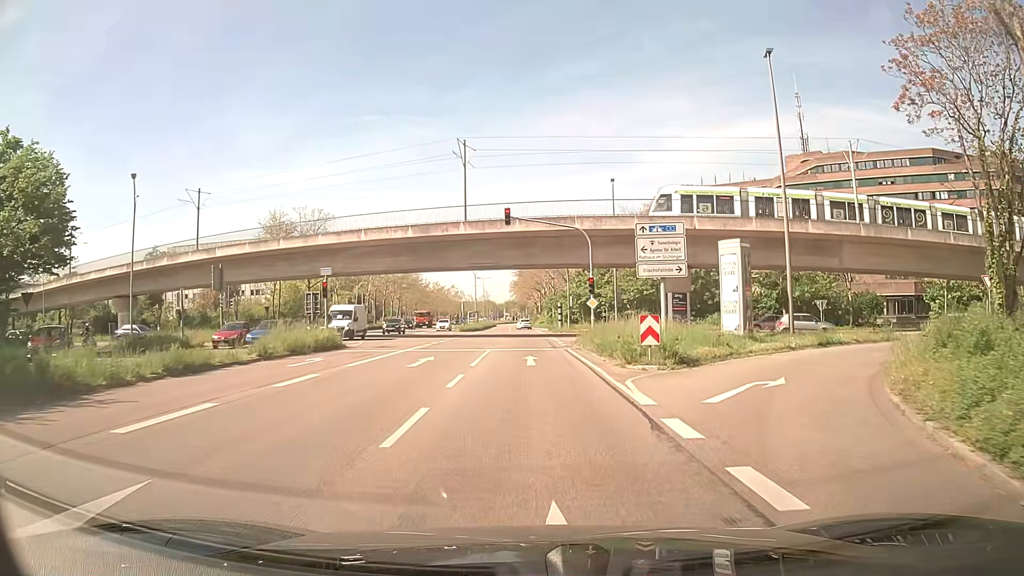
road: secondary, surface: asphalt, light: Day
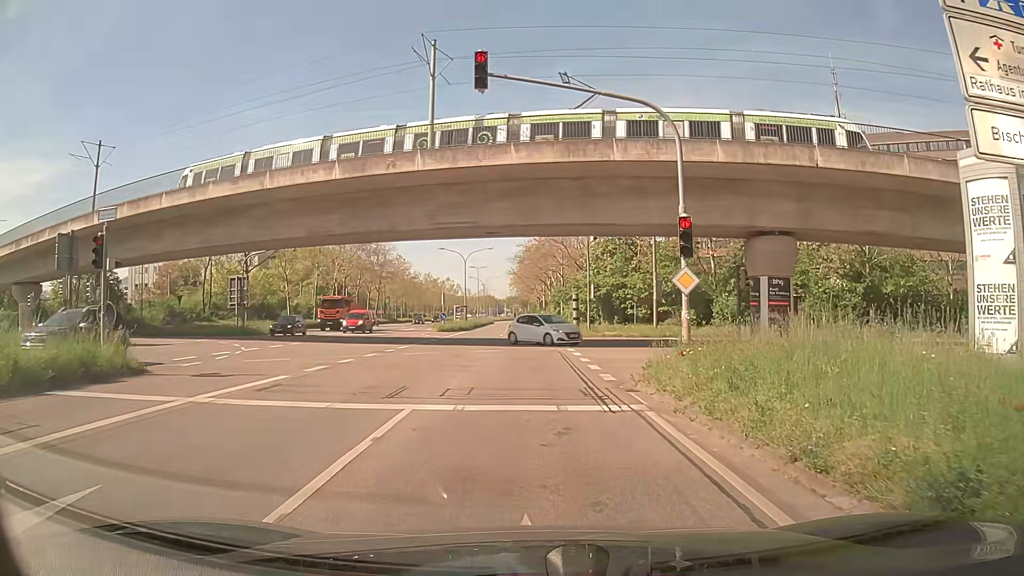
(-0.1, +18.9) m; 0°
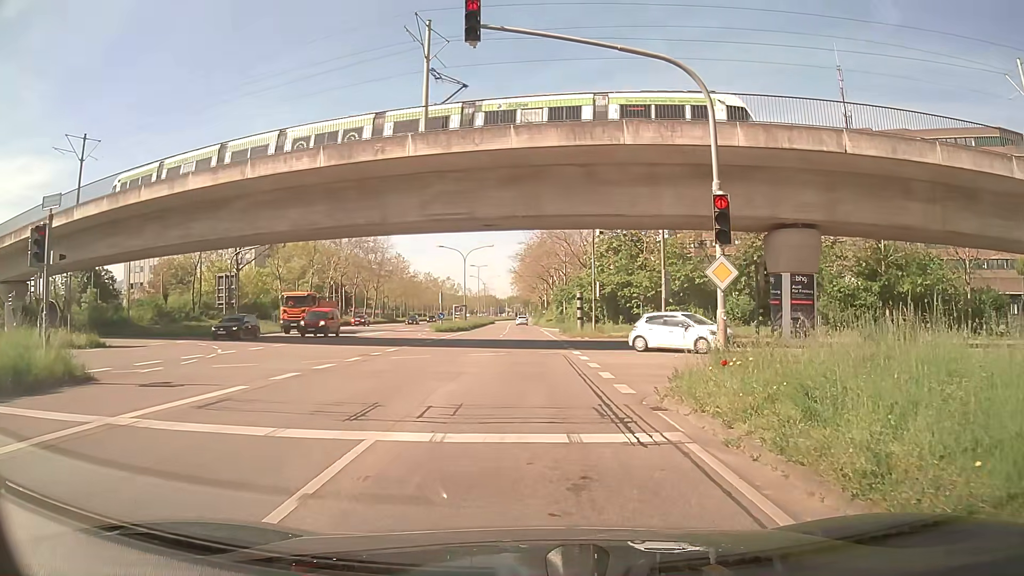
(0.0, +2.3) m; 0°
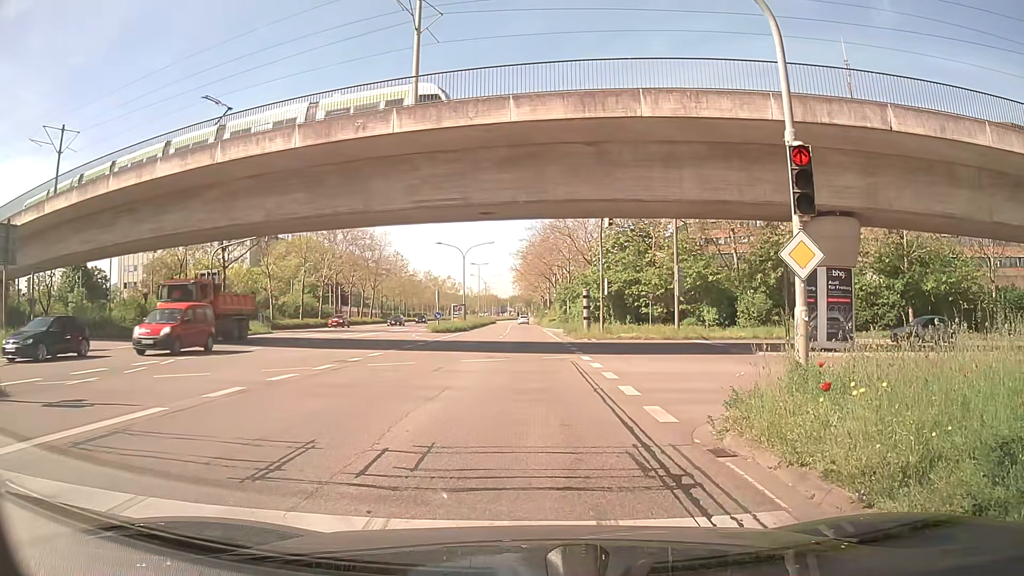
(0.0, +3.1) m; 0°
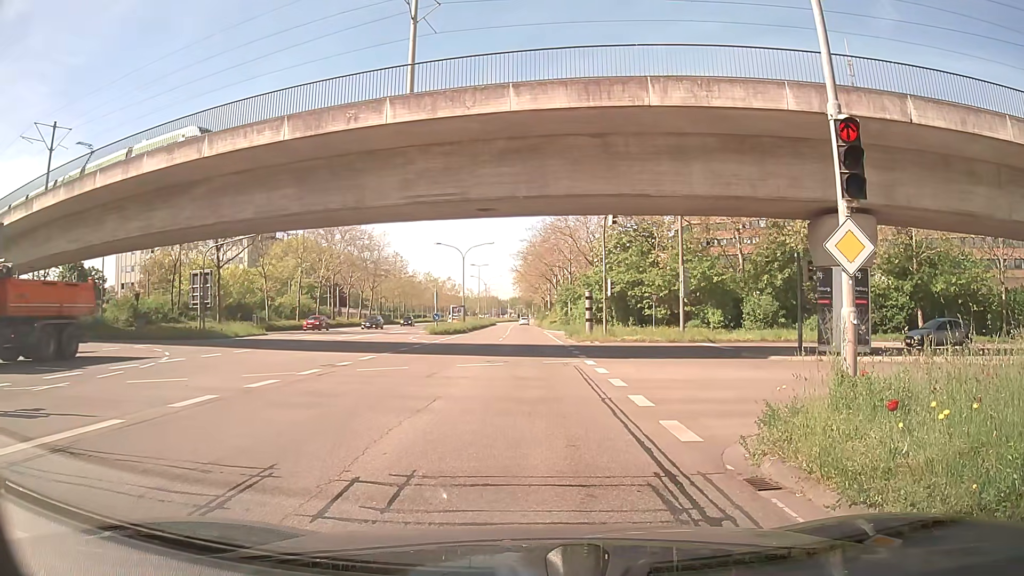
(0.0, +1.1) m; -1°
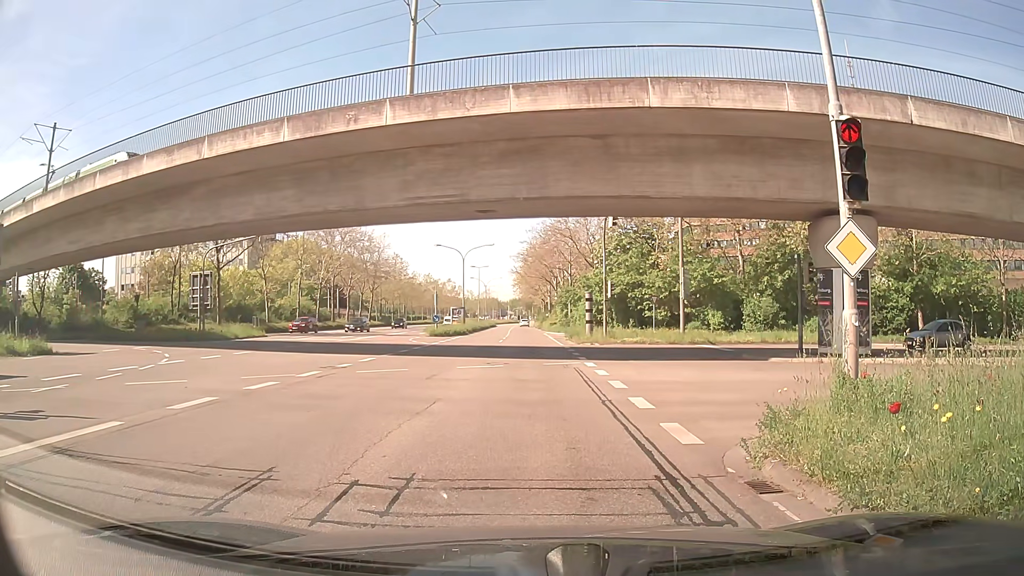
(0.0, +0.1) m; 0°
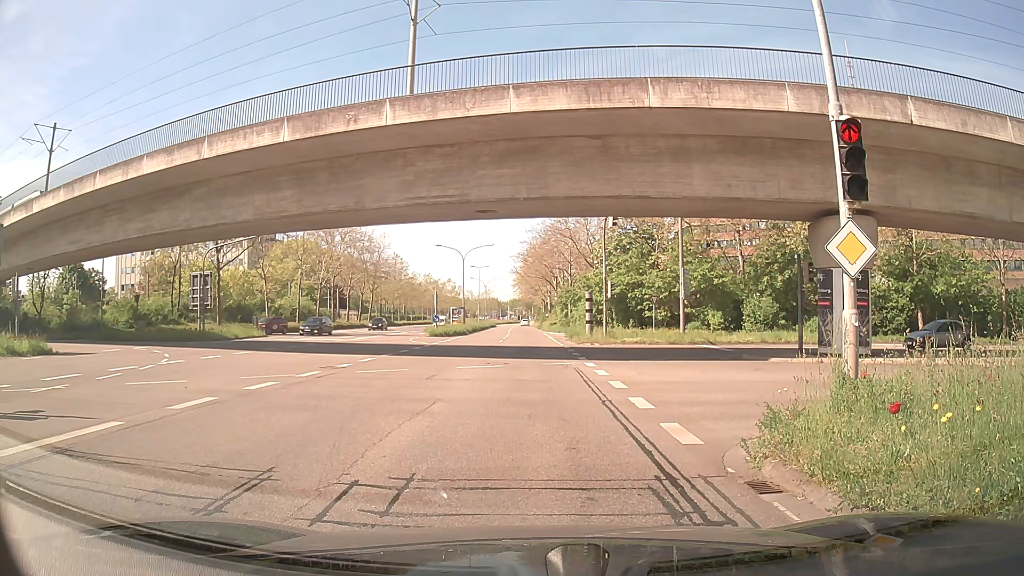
(0.0, 0.0) m; 0°
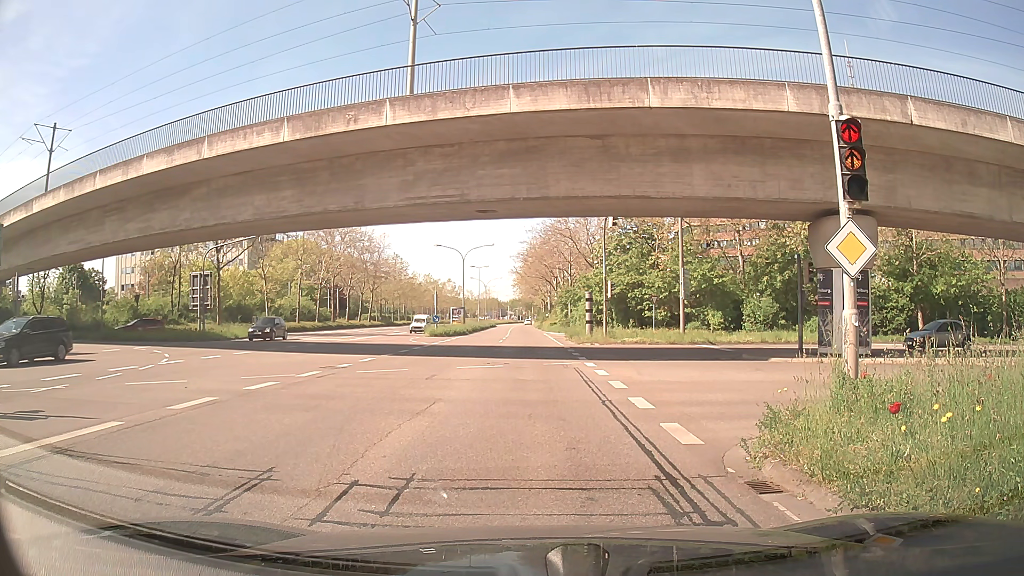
(0.0, 0.0) m; 0°
